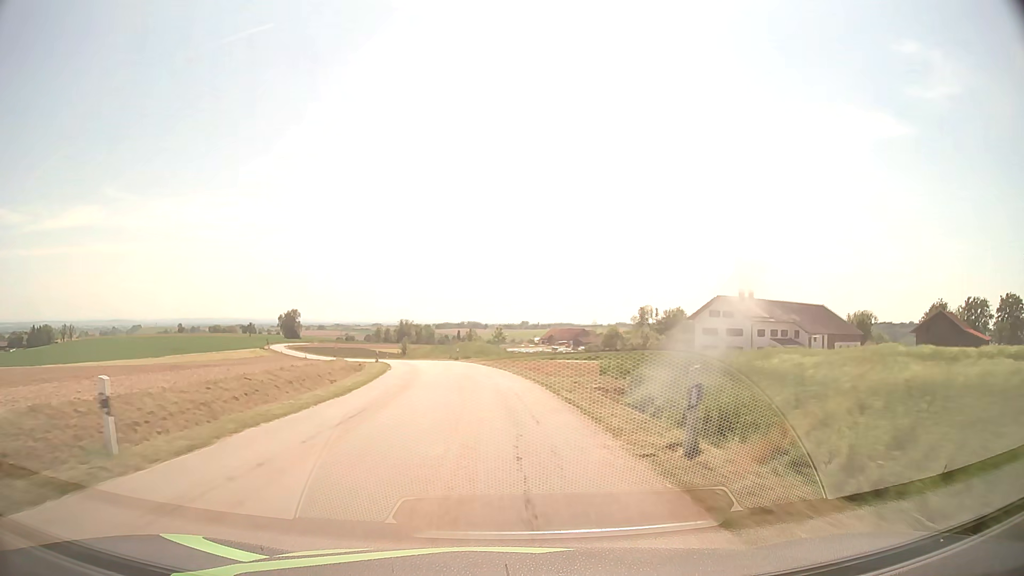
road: tertiary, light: Day
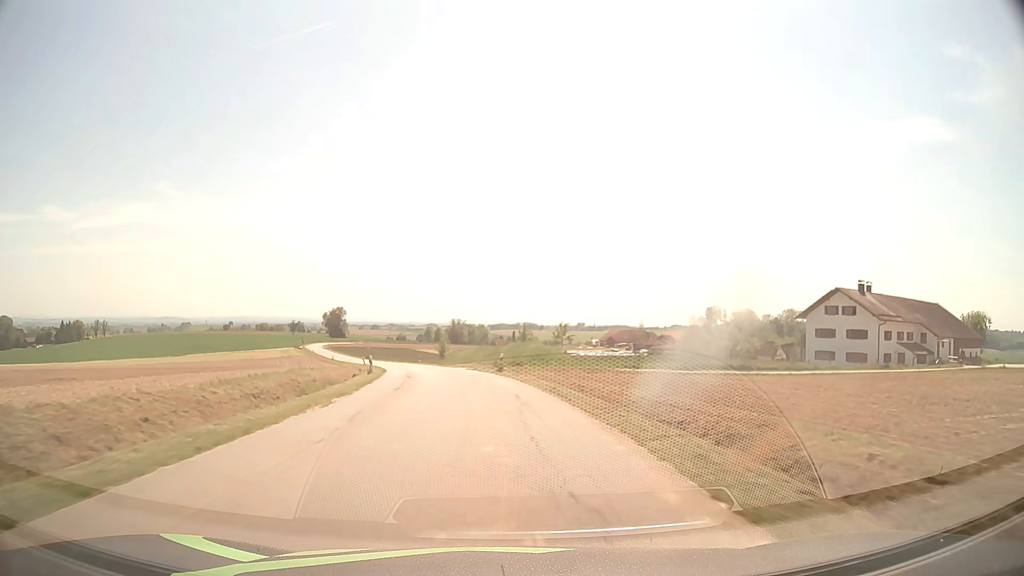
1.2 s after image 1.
(-1.0, +21.8) m; -5°
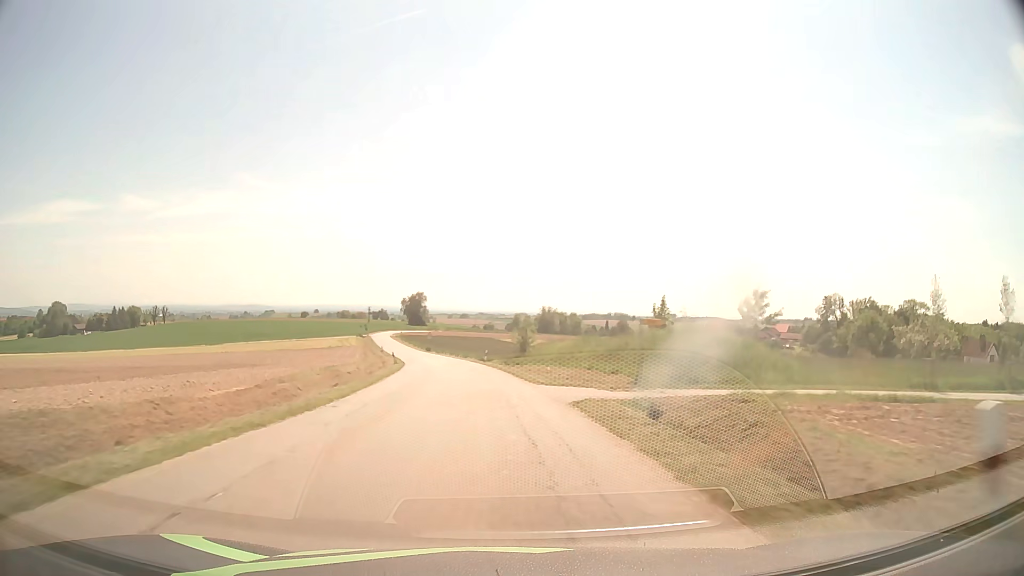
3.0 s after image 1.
(-2.2, +32.6) m; -8°
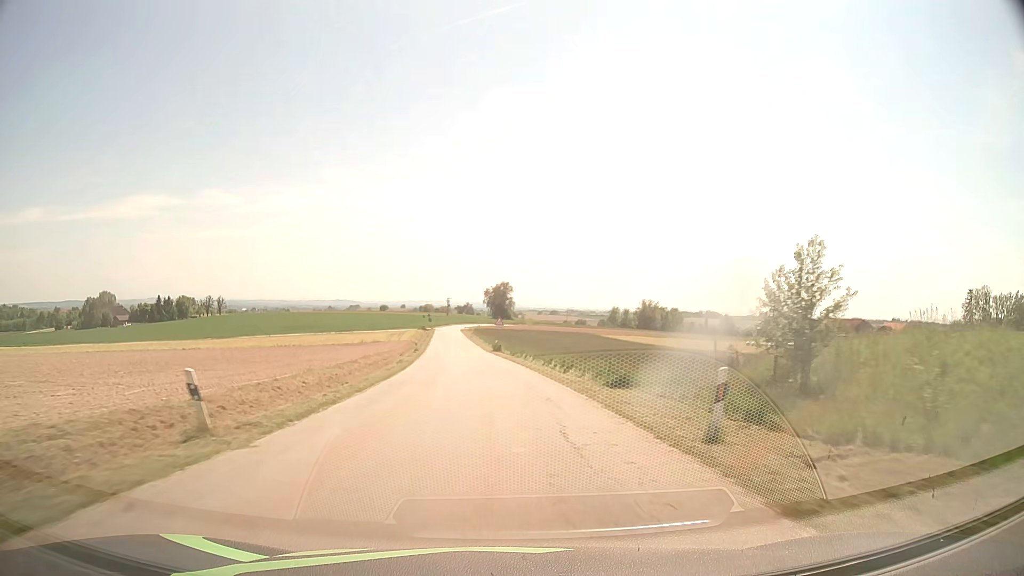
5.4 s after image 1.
(-3.1, +43.6) m; -8°
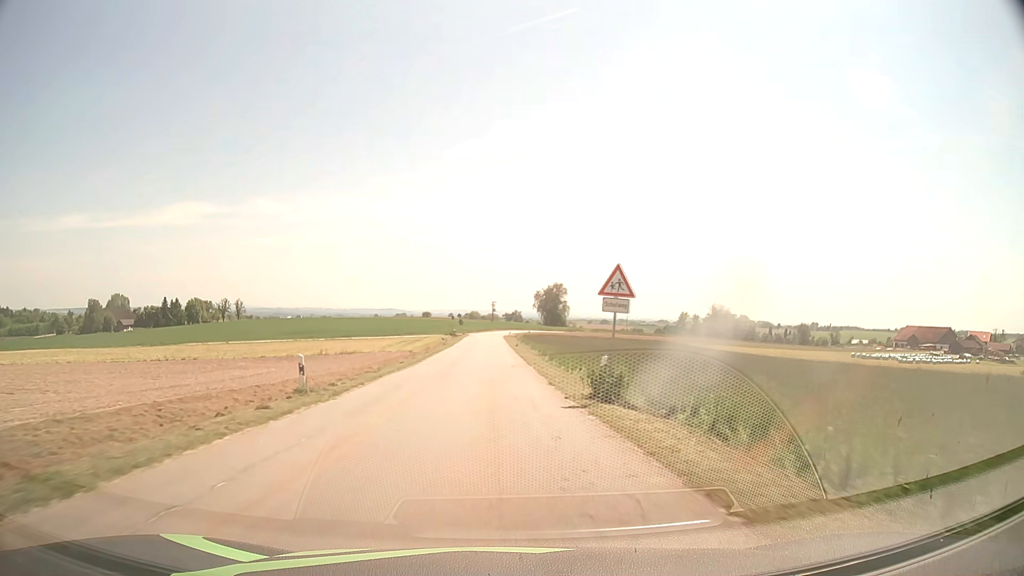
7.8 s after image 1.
(-2.0, +43.2) m; -4°
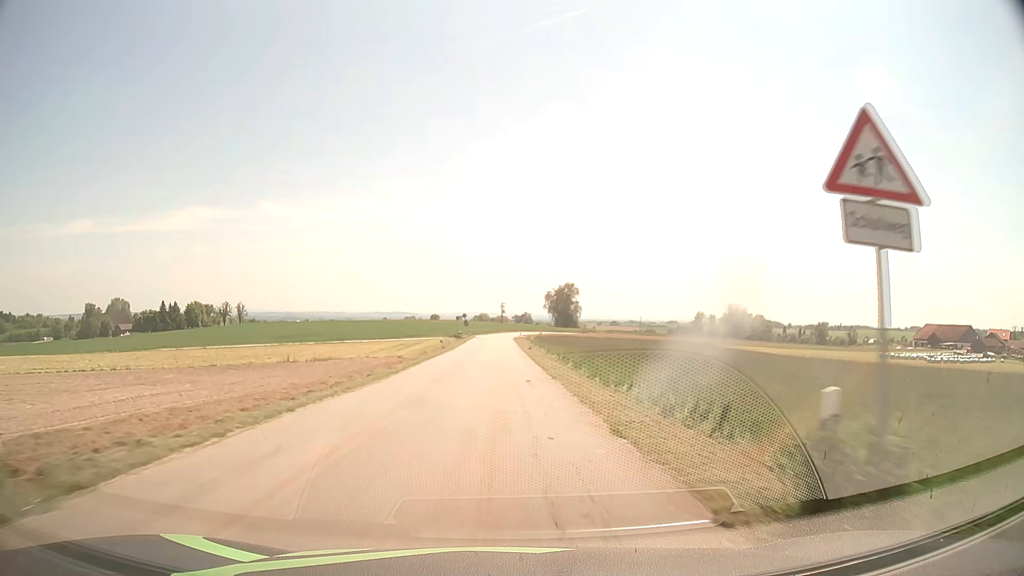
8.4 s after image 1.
(-0.1, +10.8) m; -1°
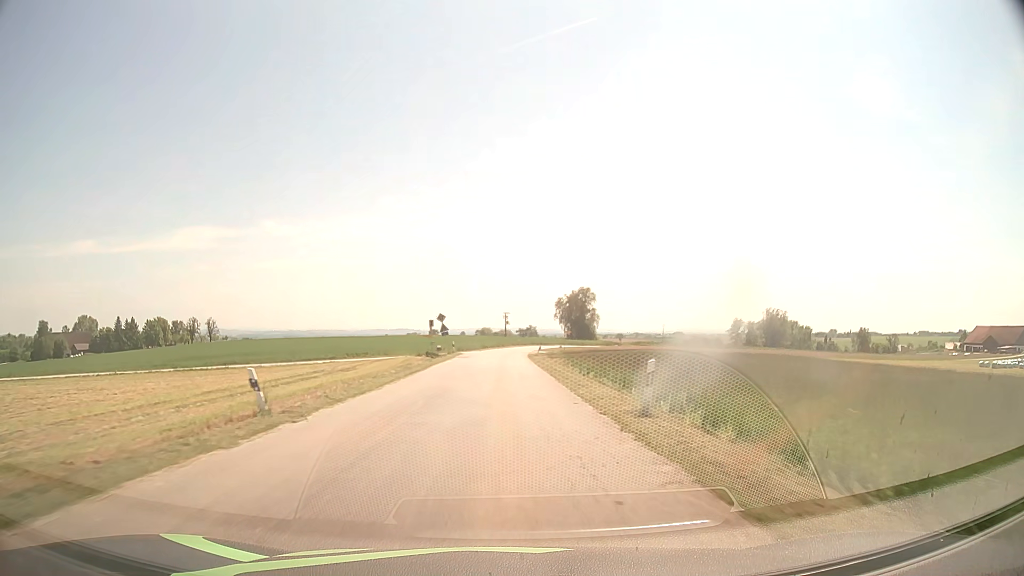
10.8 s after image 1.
(-0.4, +42.8) m; 0°
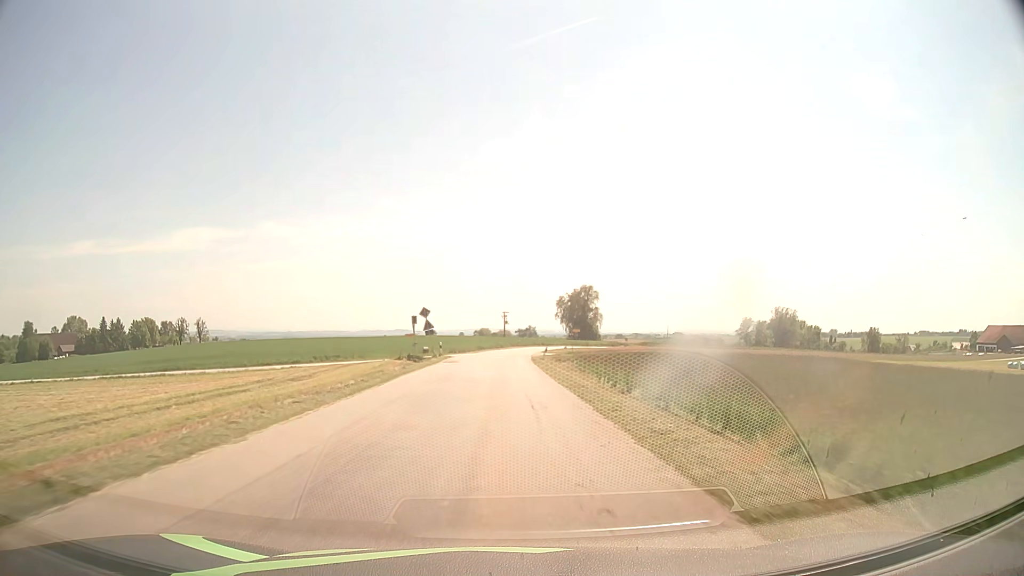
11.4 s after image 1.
(0.0, +10.7) m; 0°
(0, +10) (0, +20) (0, +30) (0, +40) (0, +50) (+1, +60) (+1, +70) (+2, +80) (+4, +90) (+6, +100) m
